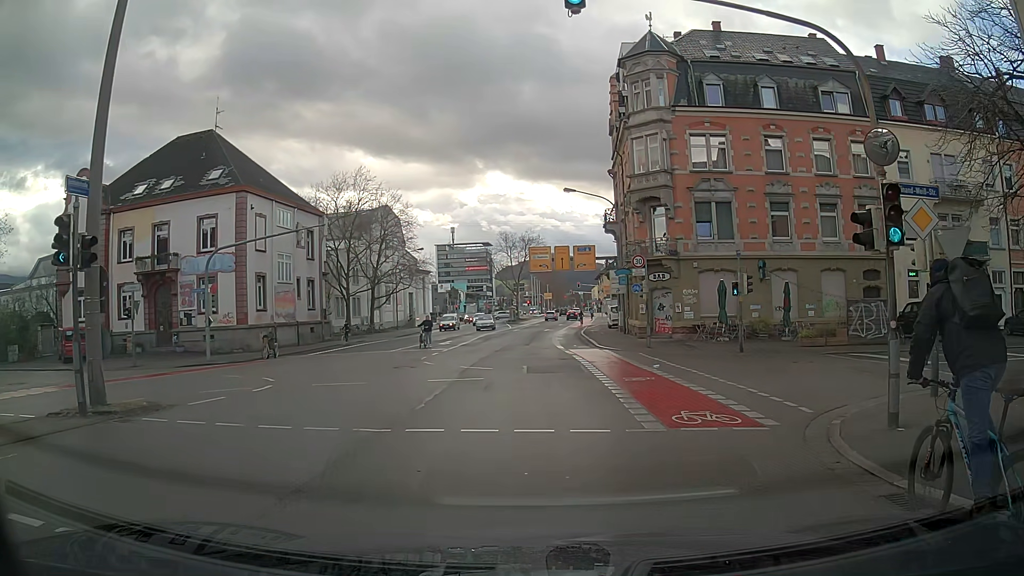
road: secondary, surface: asphalt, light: Day
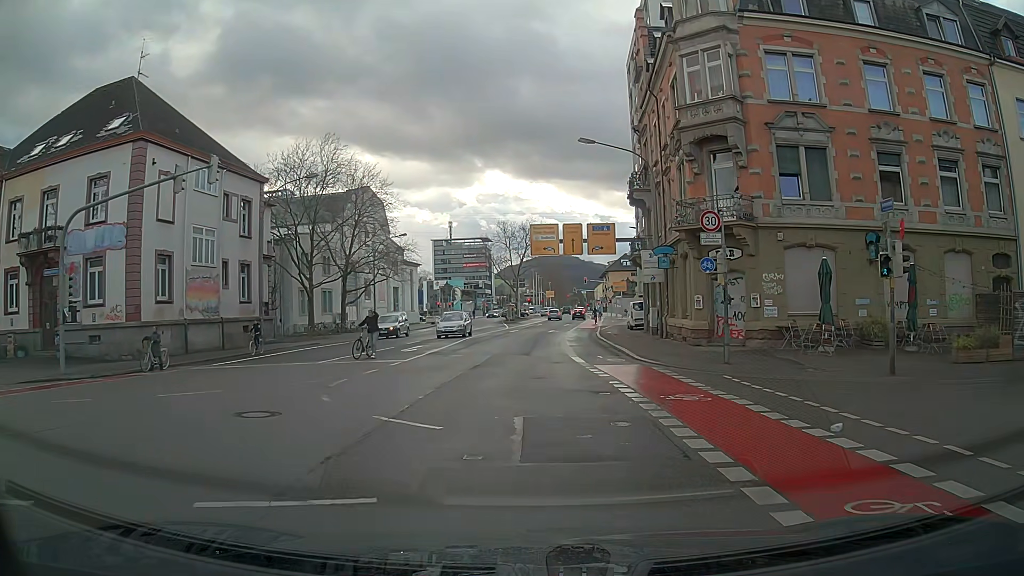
(+0.2, +12.9) m; +1°
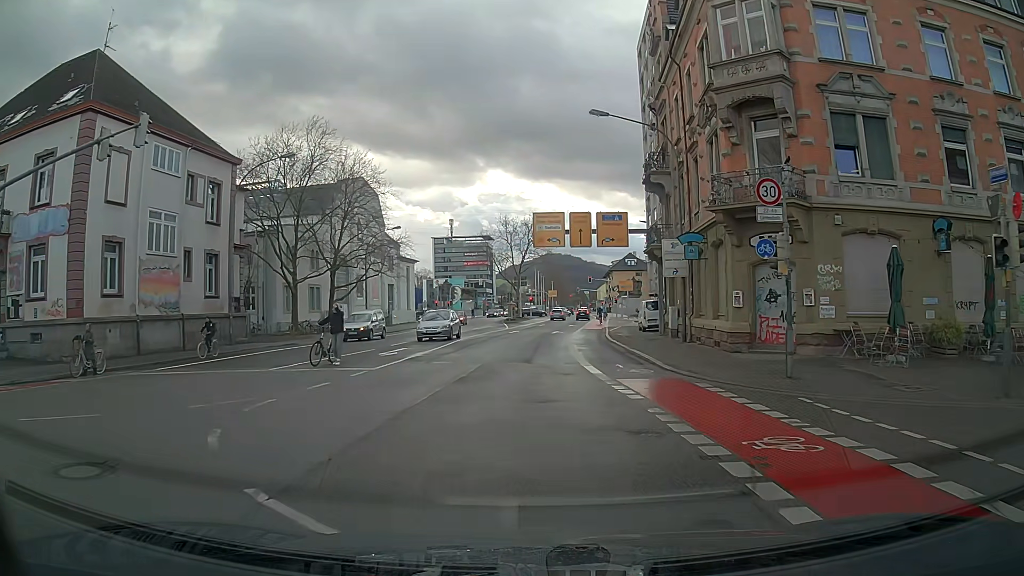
(0.0, +4.7) m; 0°
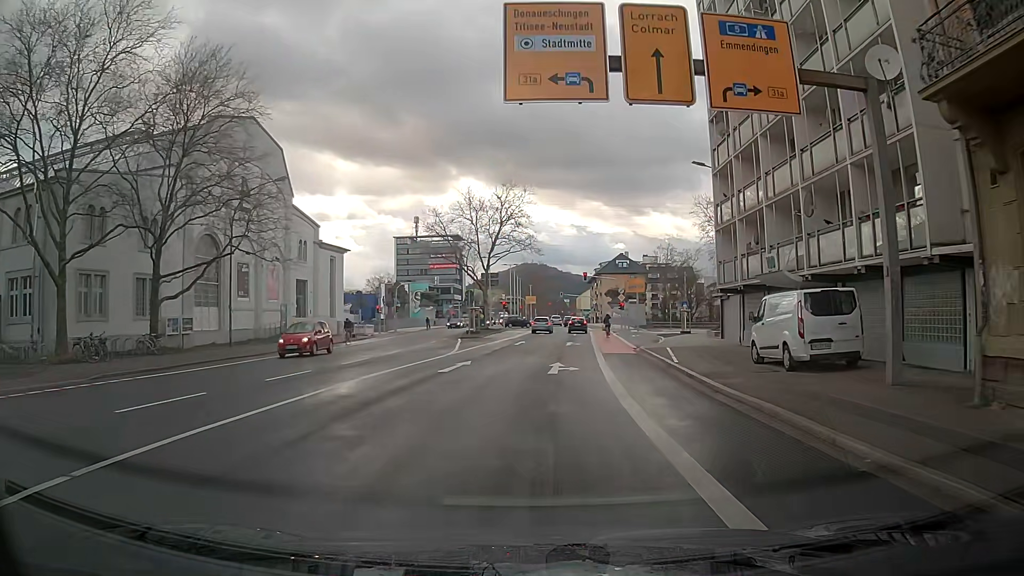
(+0.3, +27.3) m; +3°
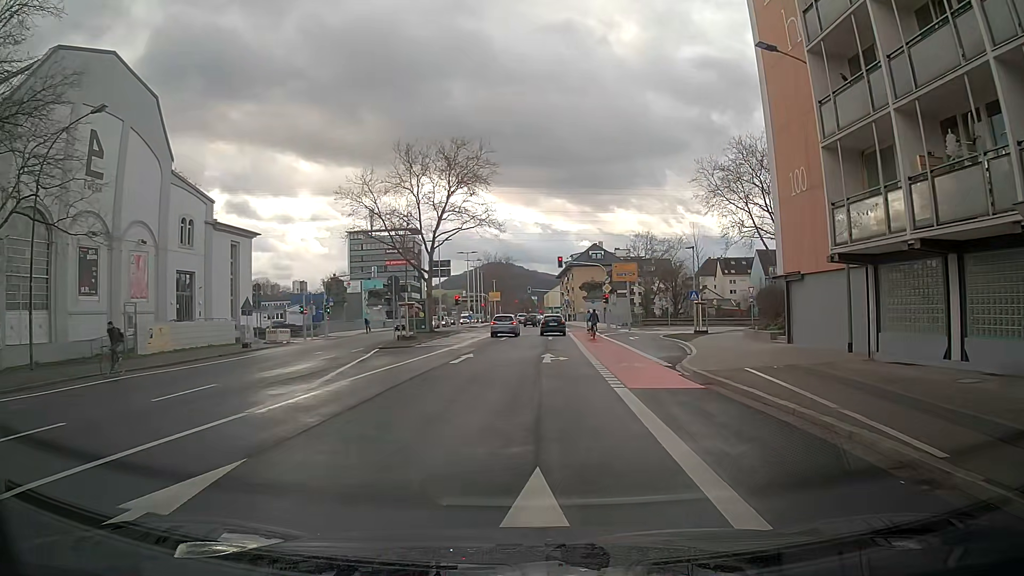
(+0.4, +15.8) m; +2°
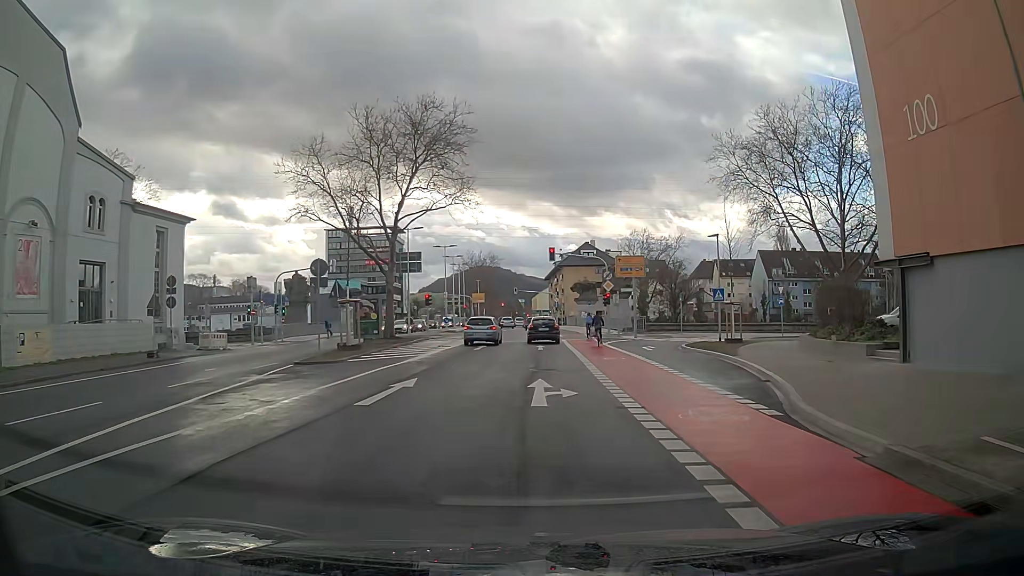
(0.0, +9.6) m; 0°
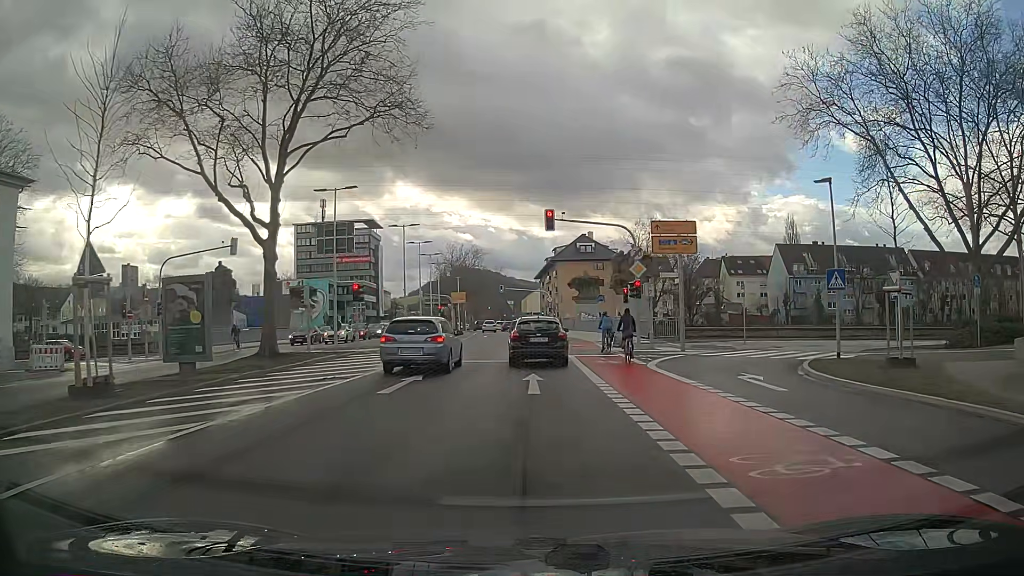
(+0.2, +17.0) m; +1°
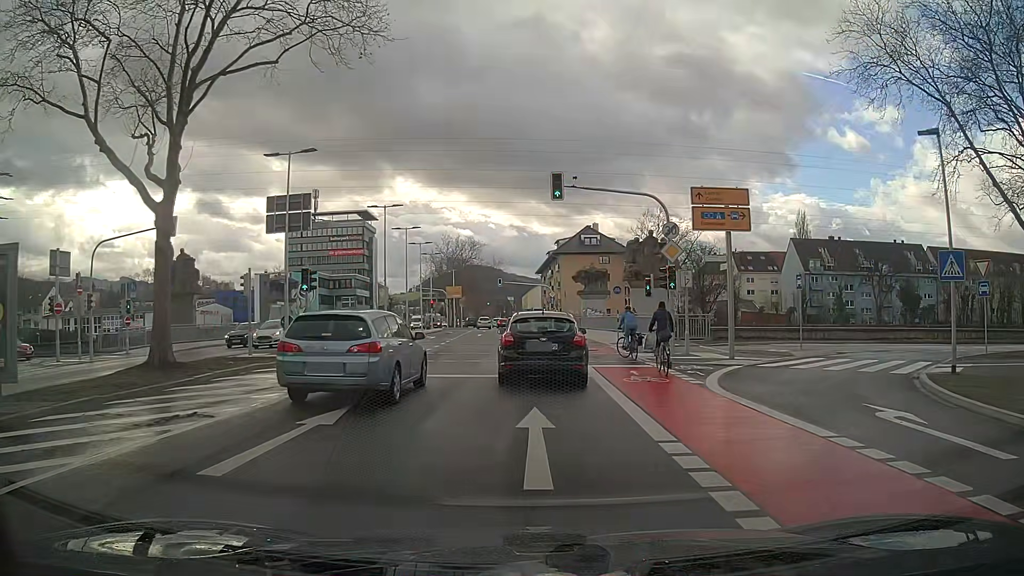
(0.0, +7.0) m; 0°
(0, +10) (0, +20) (0, +30) (0, +40) (-1, +50) (-1, +60) (-2, +70) (-2, +80) (-3, +90) (-4, +100) m
